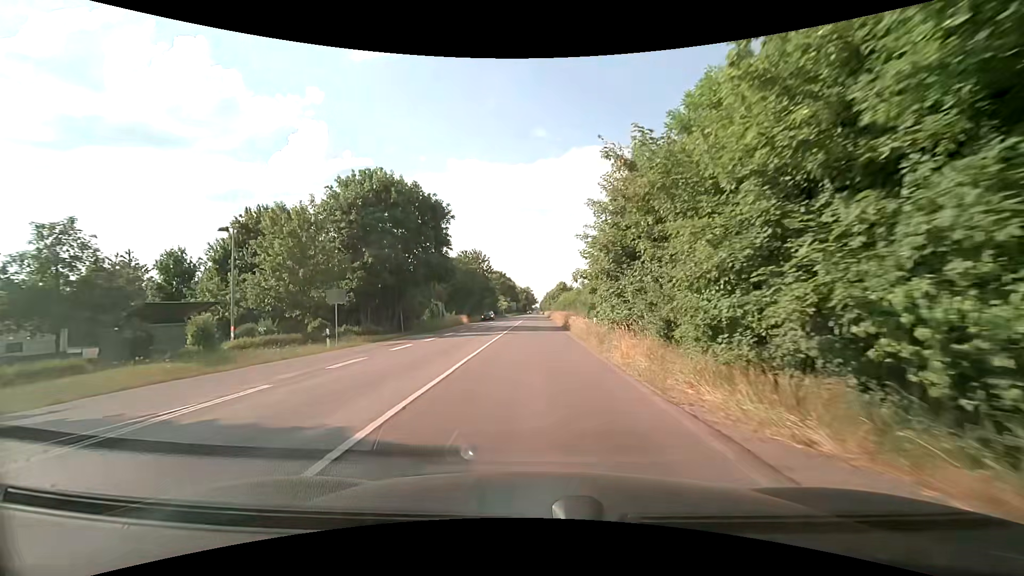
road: secondary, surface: asphalt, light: Day
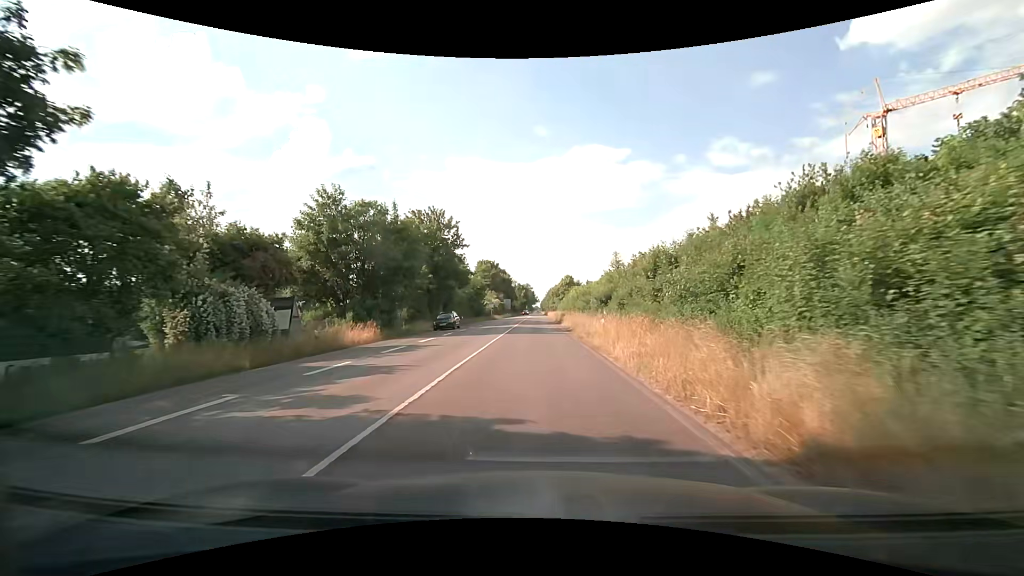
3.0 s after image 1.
(-0.1, +37.4) m; 0°
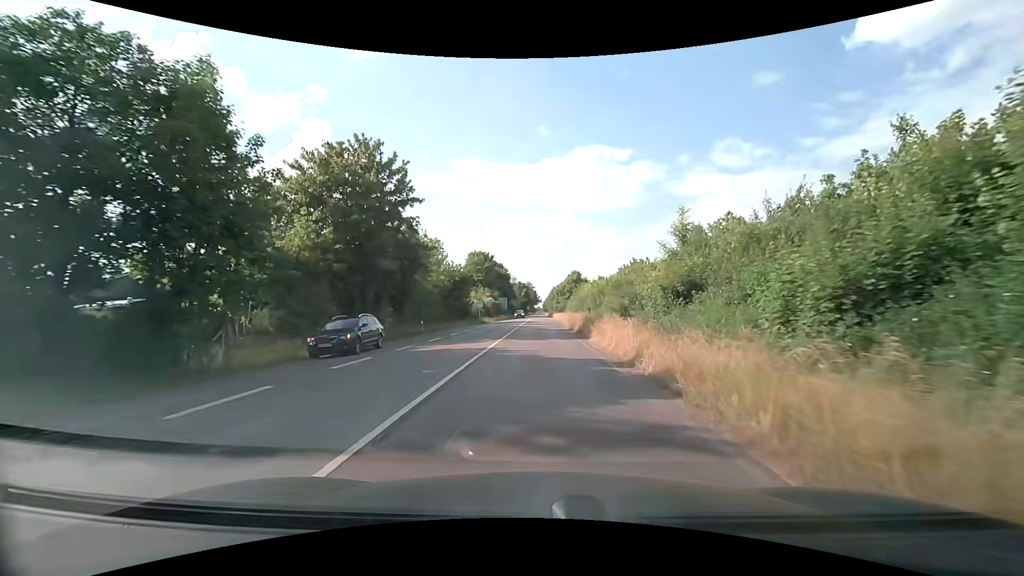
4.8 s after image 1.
(0.0, +22.8) m; 0°
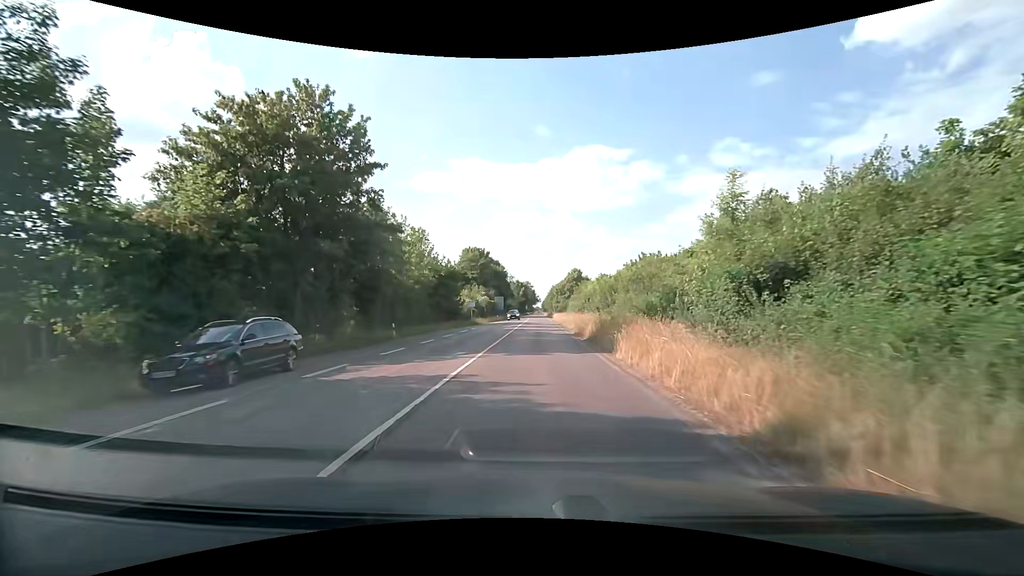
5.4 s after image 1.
(0.0, +7.6) m; 0°
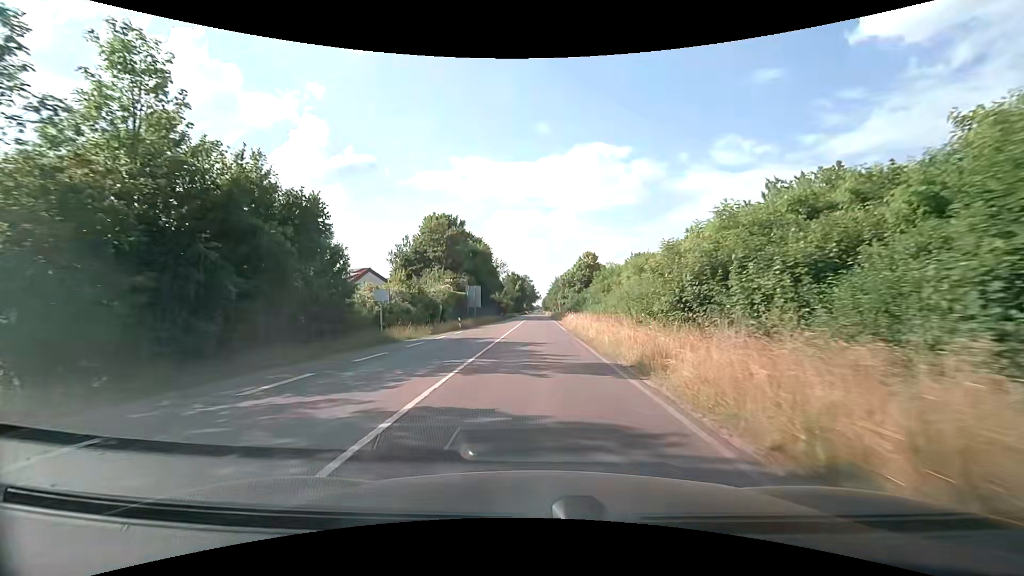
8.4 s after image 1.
(+0.2, +38.4) m; 0°
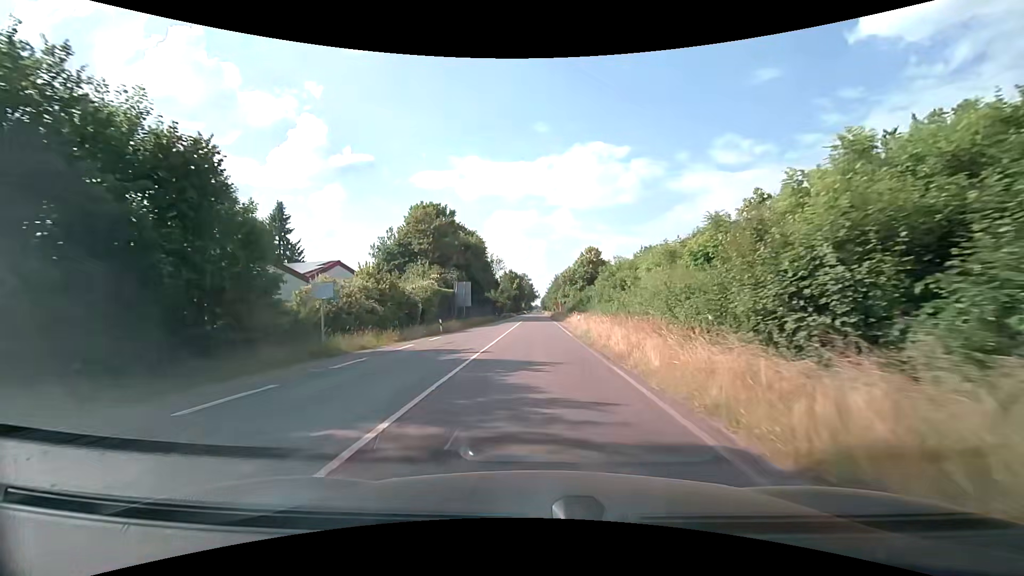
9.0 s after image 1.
(0.0, +7.6) m; +1°
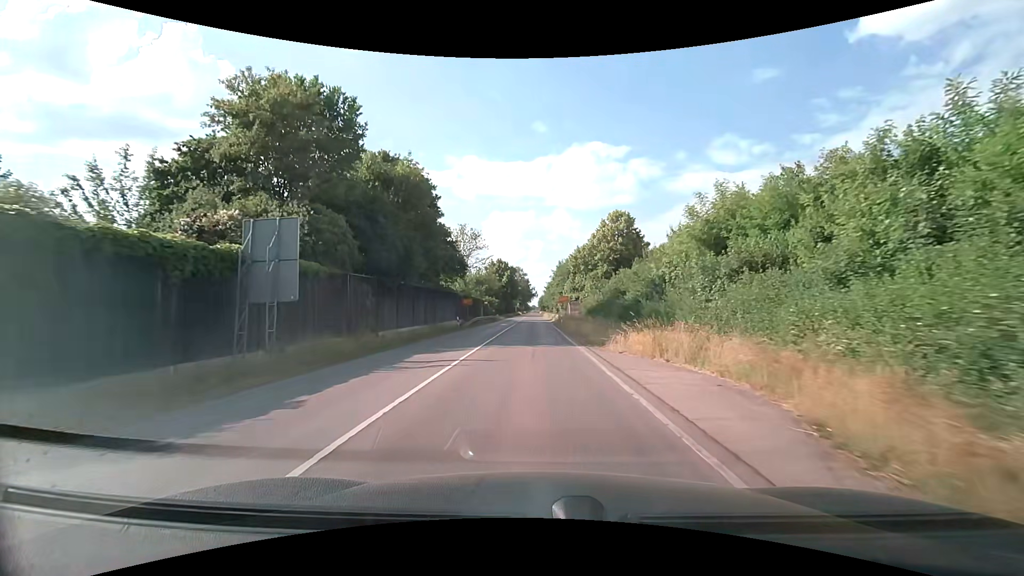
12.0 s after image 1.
(0.0, +36.7) m; 0°
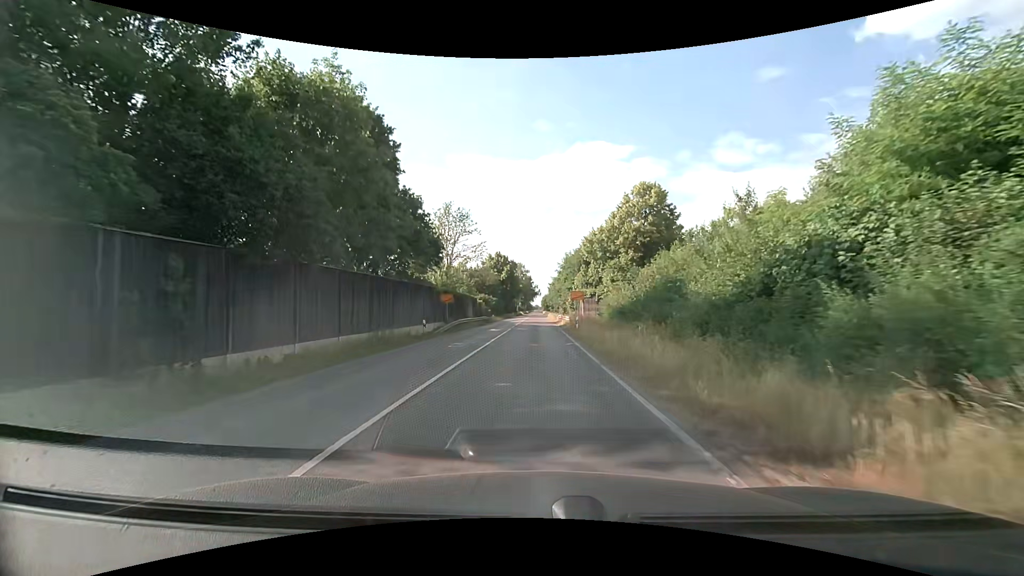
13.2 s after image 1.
(0.0, +14.1) m; 0°
(0, +10) (0, +20) (0, +30) (0, +40) (0, +50) (0, +60) (0, +70) (0, +80) (0, +90) (0, +100) m
